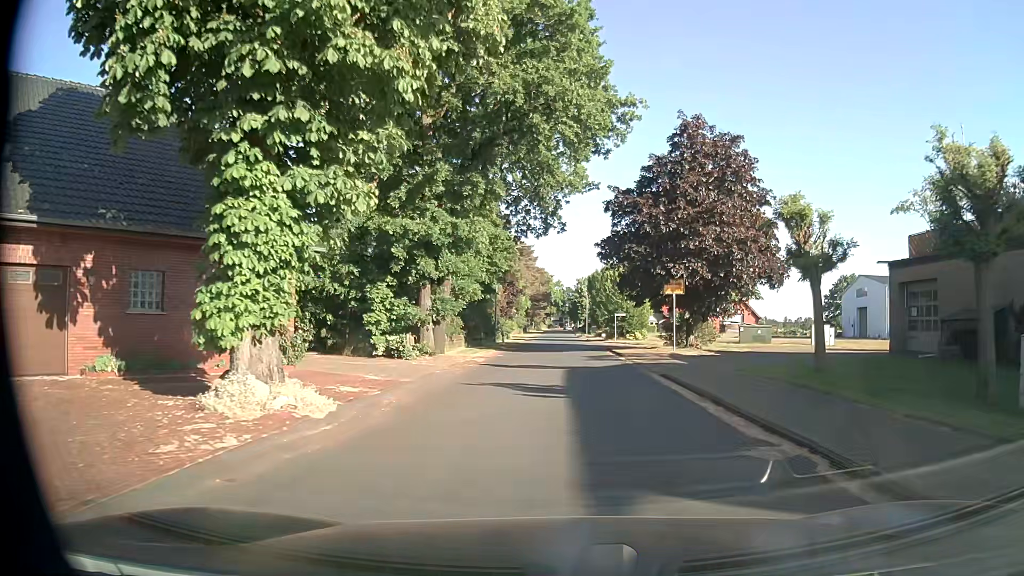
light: Day
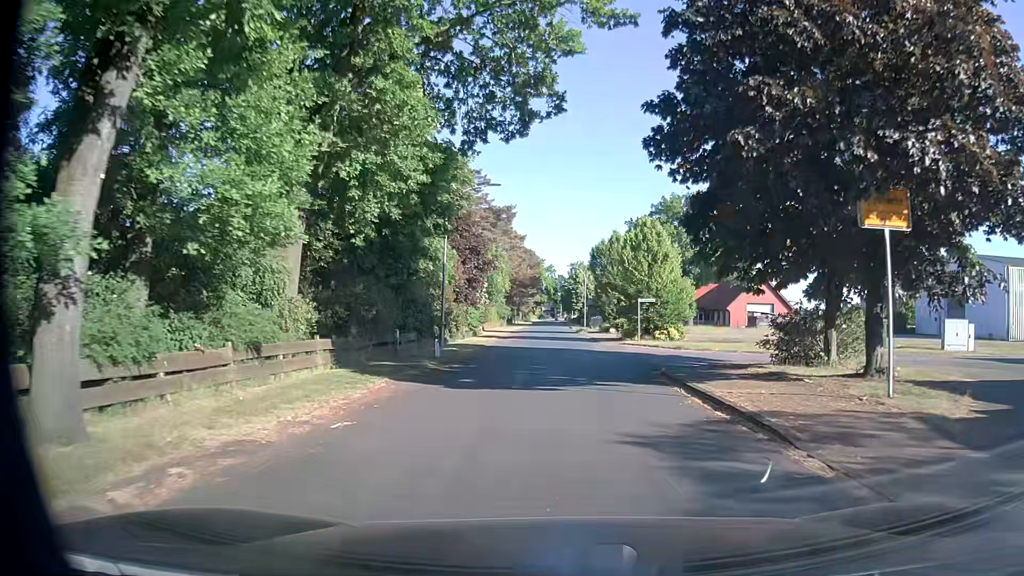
(0.0, +20.5) m; +1°
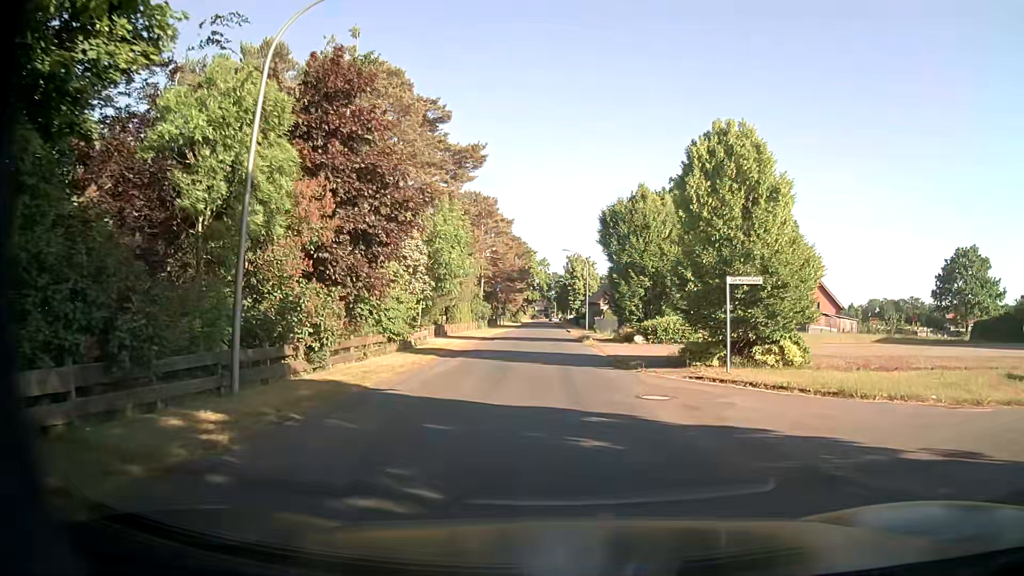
(+0.1, +19.1) m; -1°
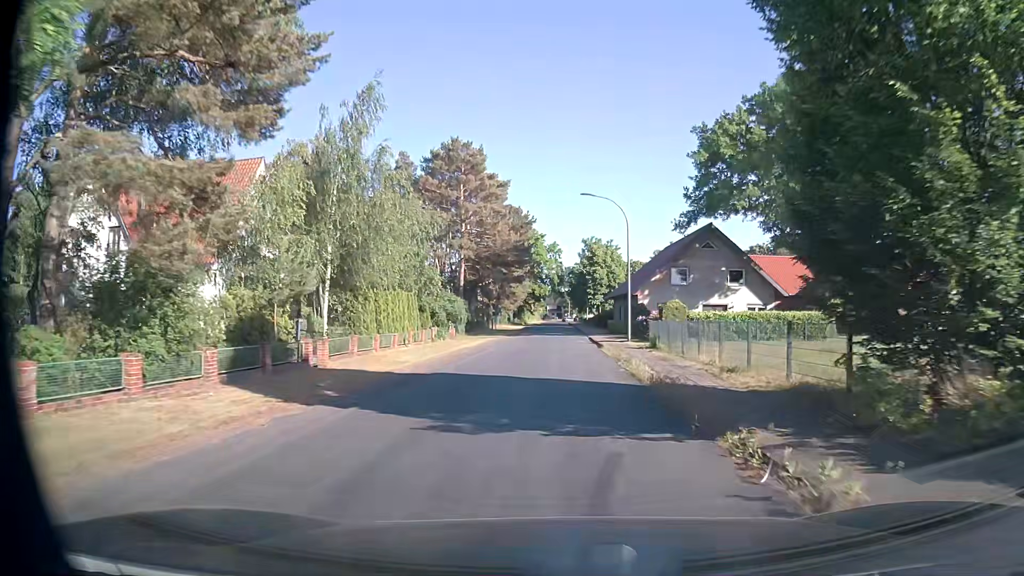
(+0.3, +28.3) m; 0°
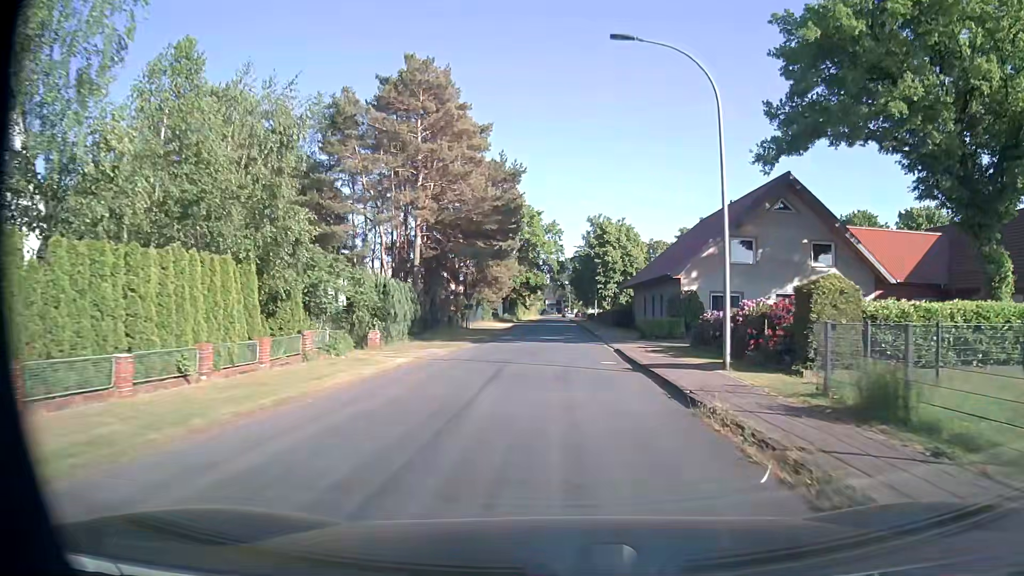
(+0.1, +19.4) m; 0°
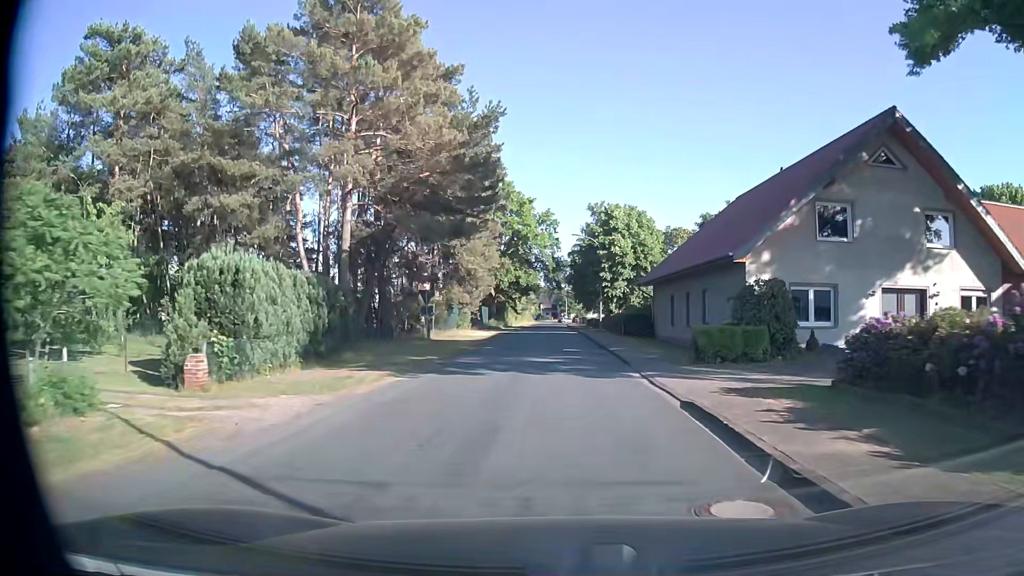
(+0.1, +13.3) m; +2°
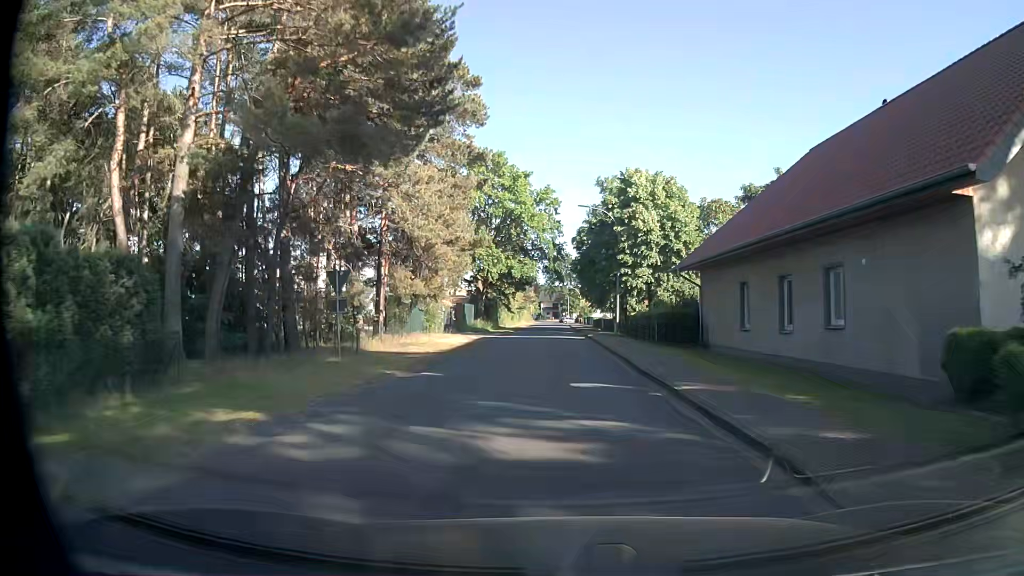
(-0.3, +13.5) m; -1°
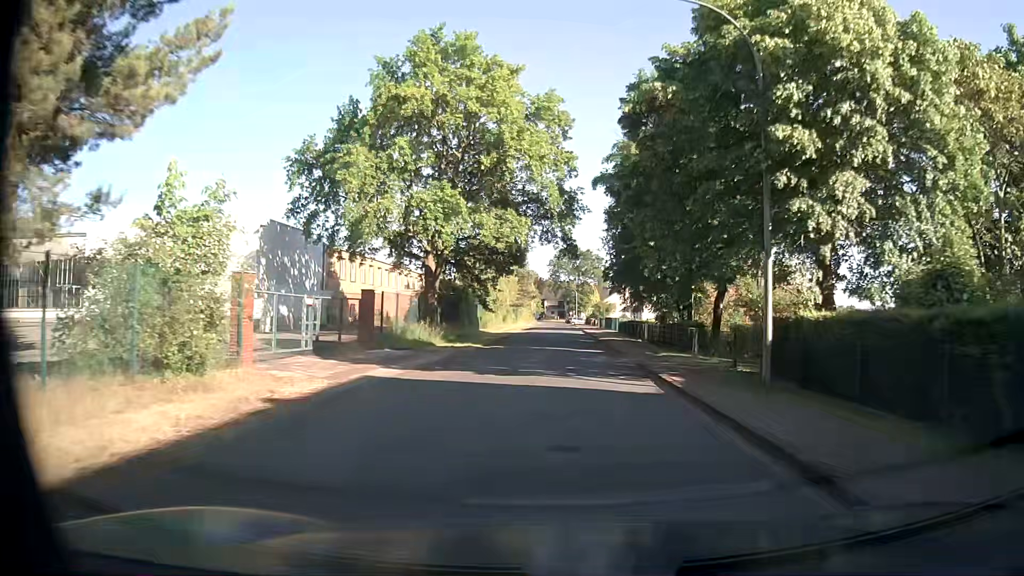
(-0.2, +26.8) m; 0°
